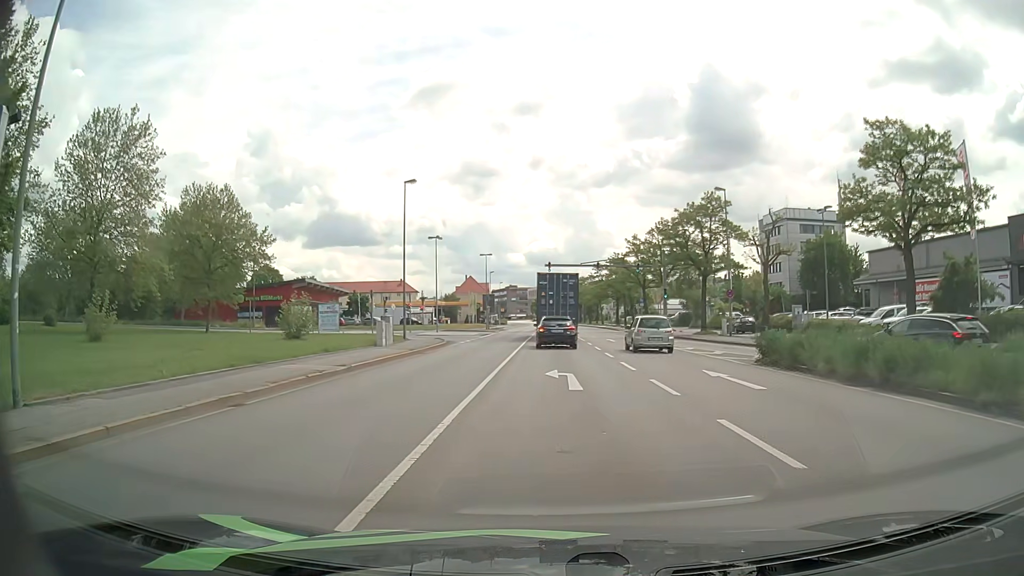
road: primary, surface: asphalt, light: Day
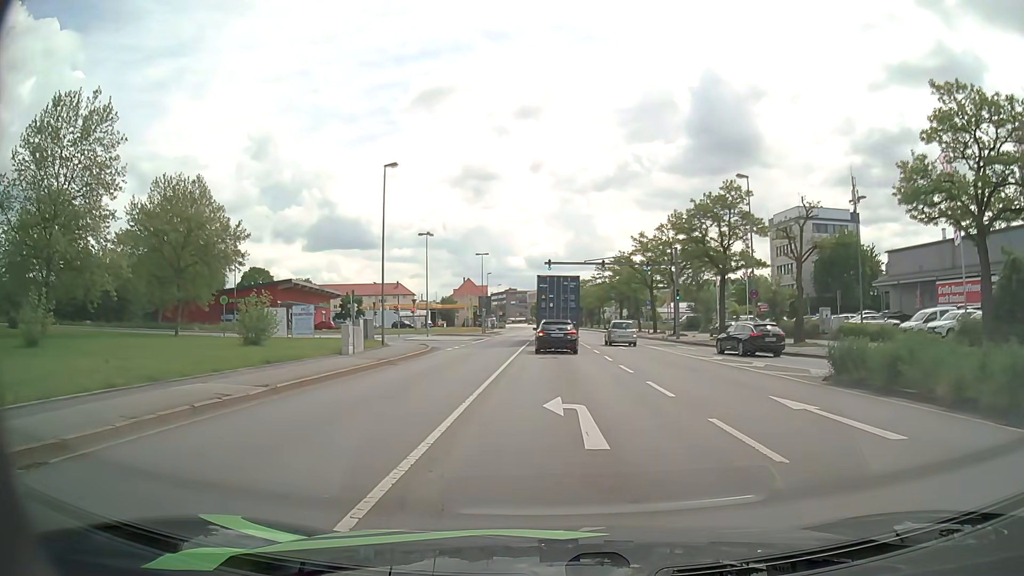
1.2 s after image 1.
(-0.1, +5.6) m; 0°
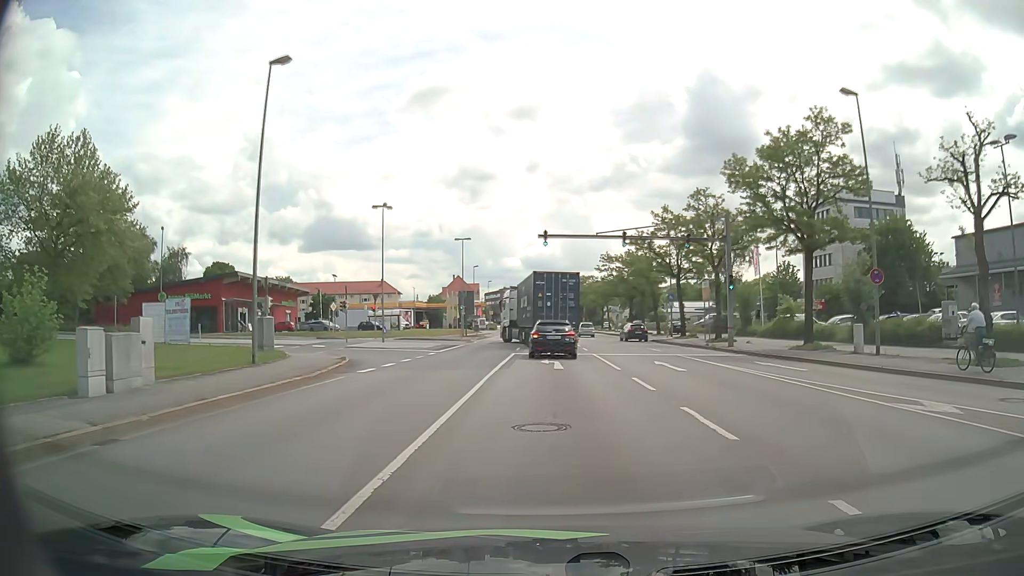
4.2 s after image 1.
(-0.2, +16.7) m; -1°
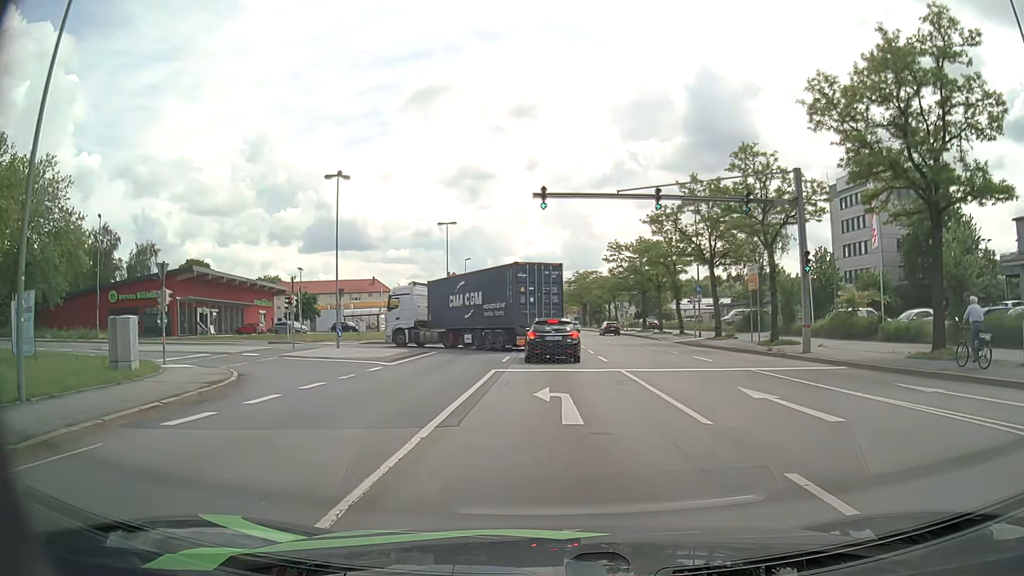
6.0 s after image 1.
(0.0, +11.1) m; +1°
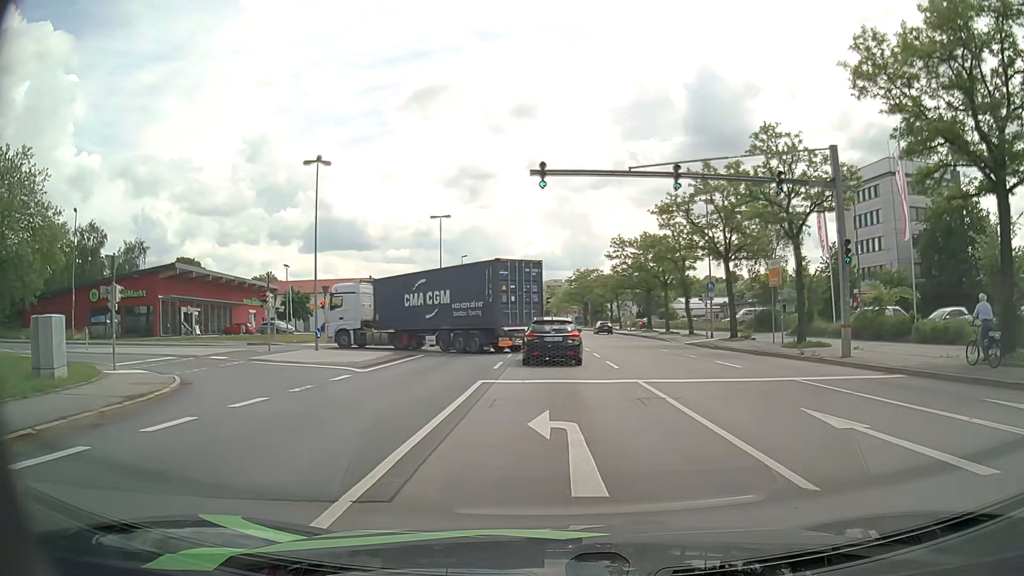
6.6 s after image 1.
(0.0, +3.7) m; 0°
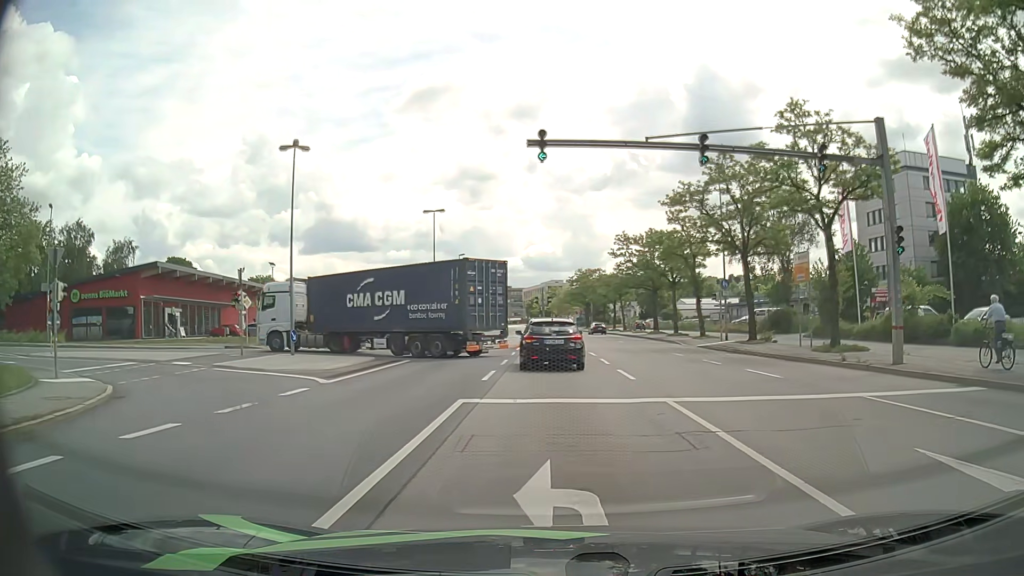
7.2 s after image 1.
(0.0, +3.6) m; 0°
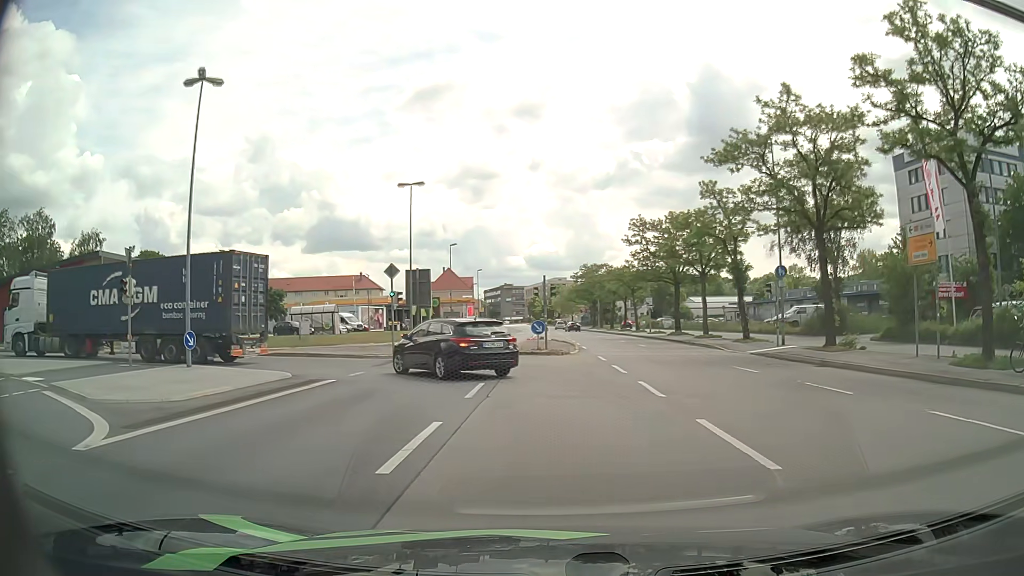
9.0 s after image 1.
(0.0, +10.0) m; -1°
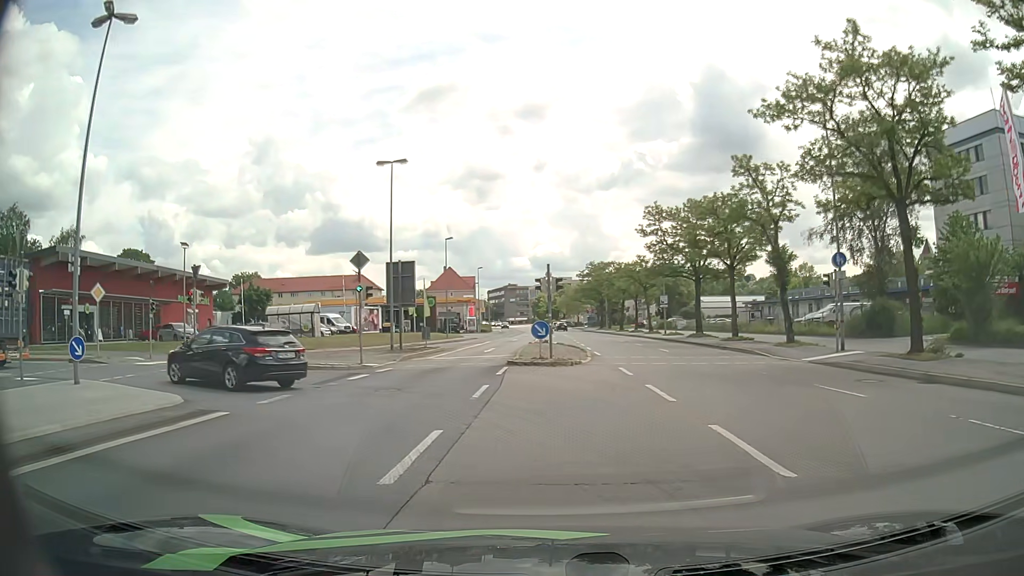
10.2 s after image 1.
(0.0, +6.5) m; 0°
